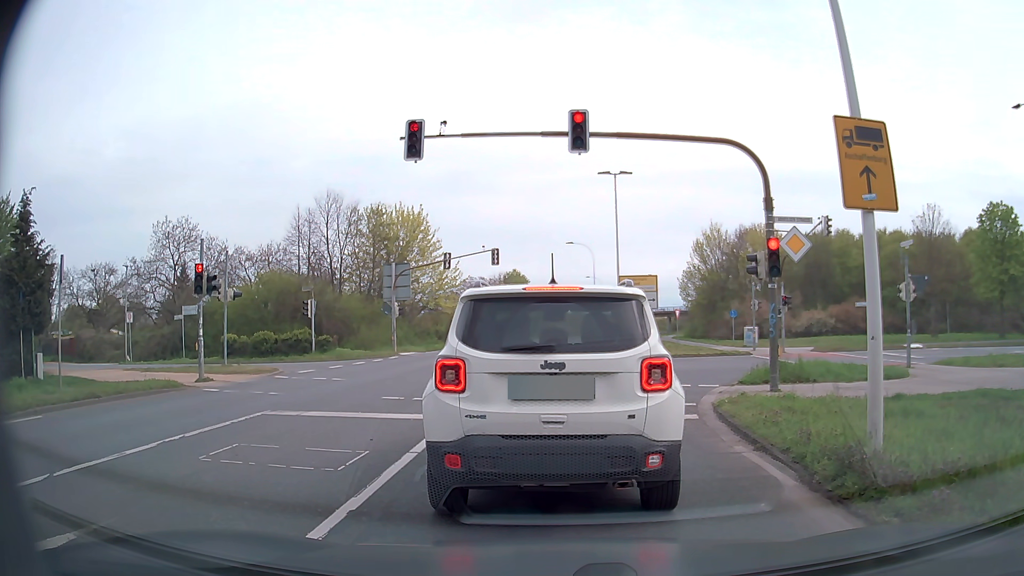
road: secondary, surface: asphalt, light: Day
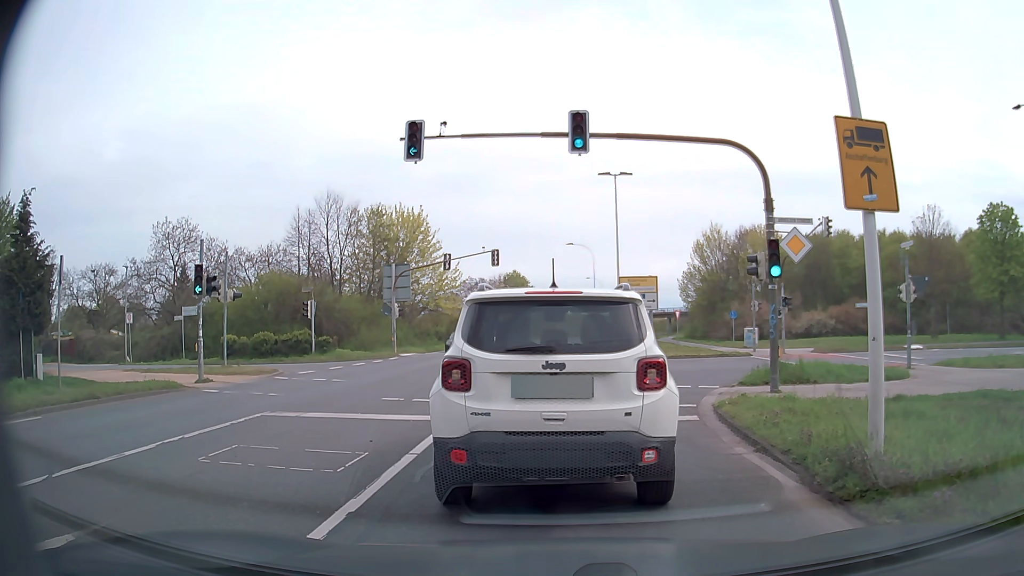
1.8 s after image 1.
(0.0, 0.0) m; 0°
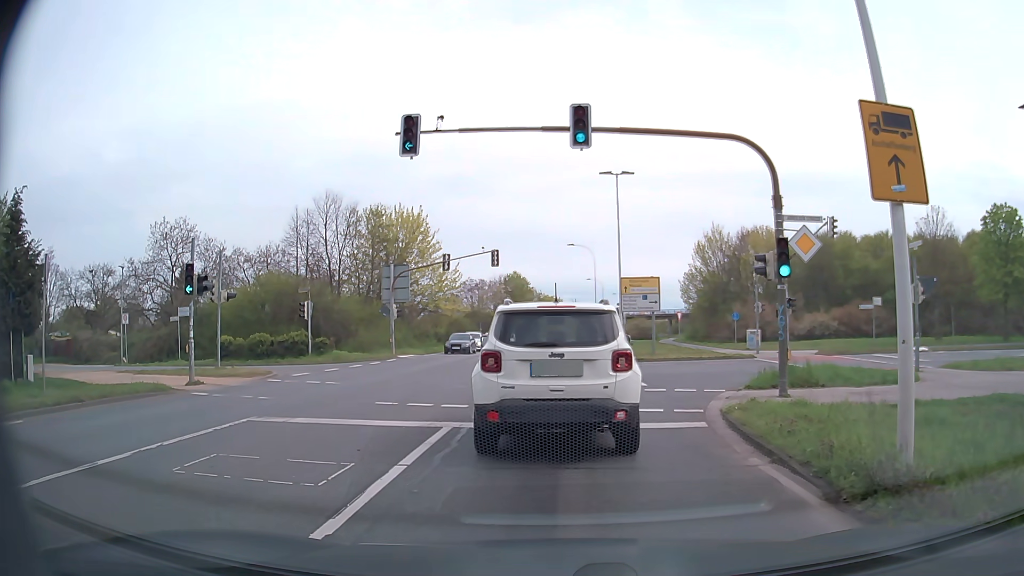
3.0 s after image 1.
(0.0, +0.6) m; 0°
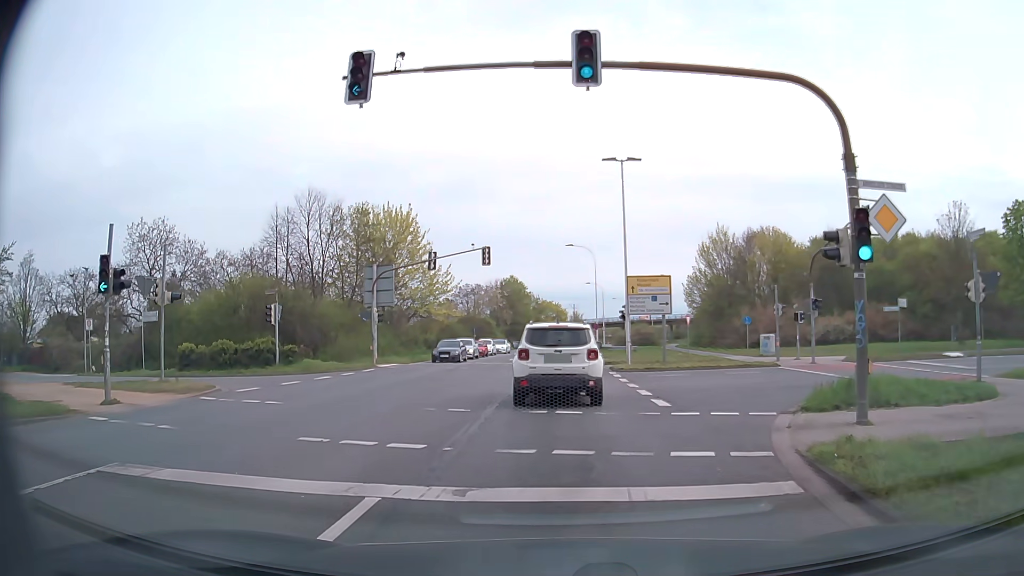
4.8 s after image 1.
(+0.1, +4.3) m; +1°
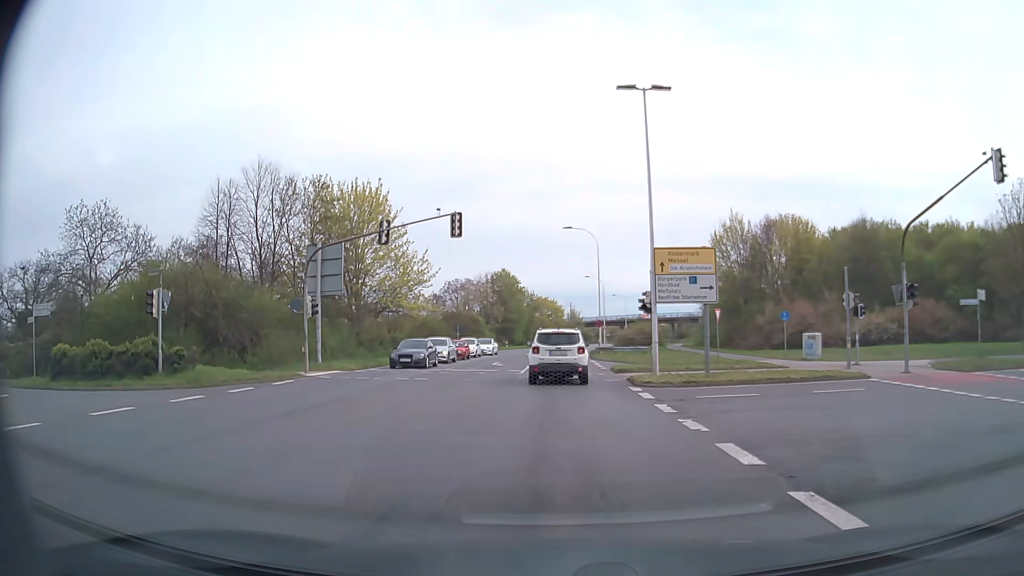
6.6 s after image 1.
(-0.1, +9.9) m; 0°
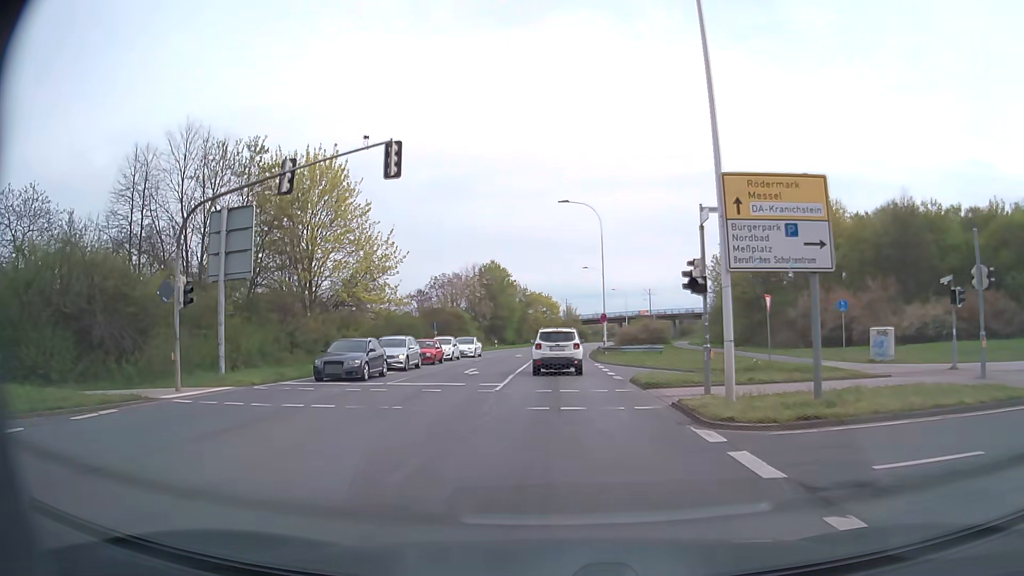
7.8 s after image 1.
(0.0, +9.9) m; 0°
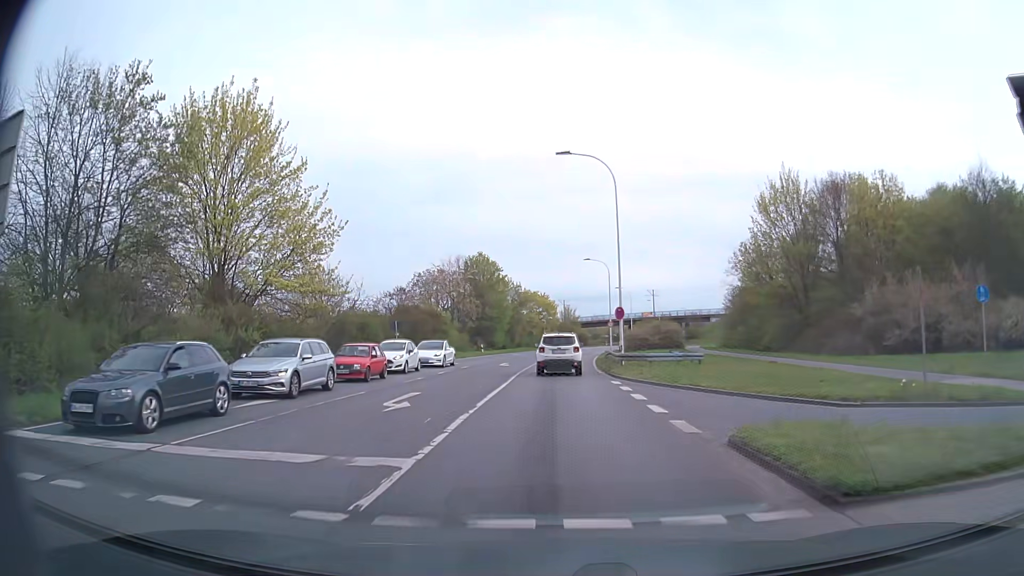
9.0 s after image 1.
(0.0, +12.6) m; 0°
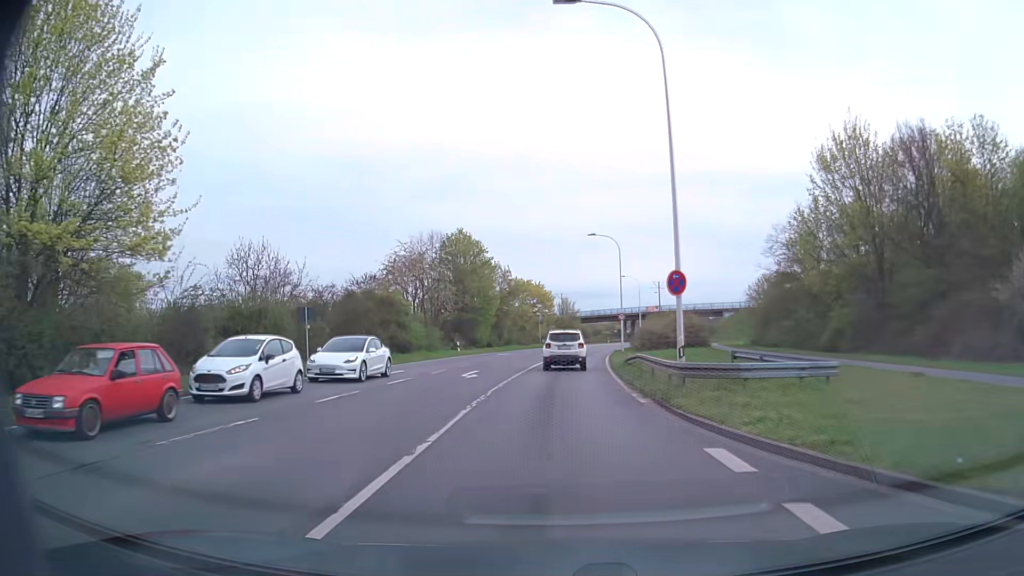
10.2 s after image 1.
(0.0, +15.2) m; 0°
(0, +10) (0, +20) (+1, +30) (+1, +40) (+2, +50) (+3, +60) (+4, +70) (+6, +80) (+7, +90) (+9, +99) m
